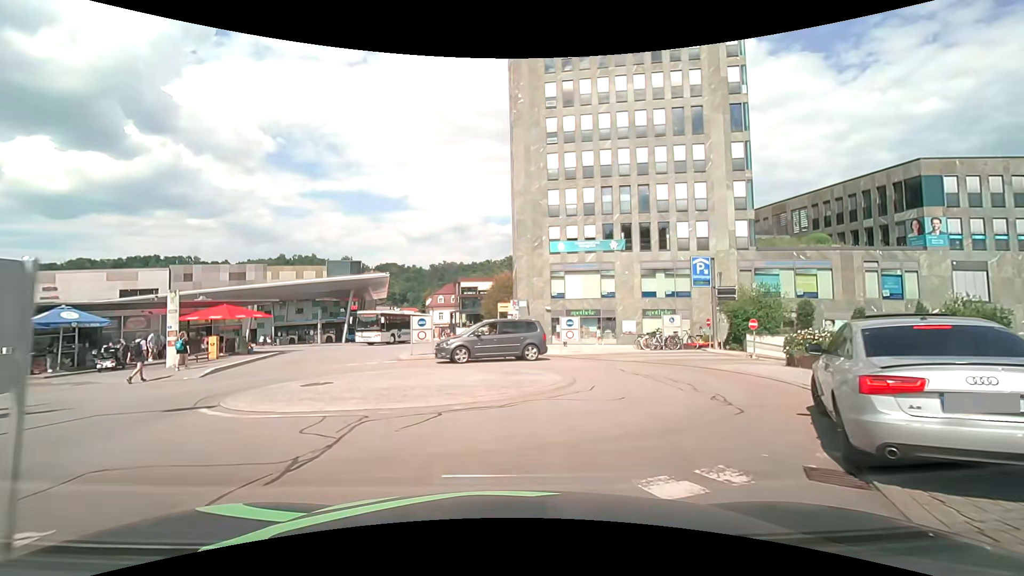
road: residential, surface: asphalt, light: Day
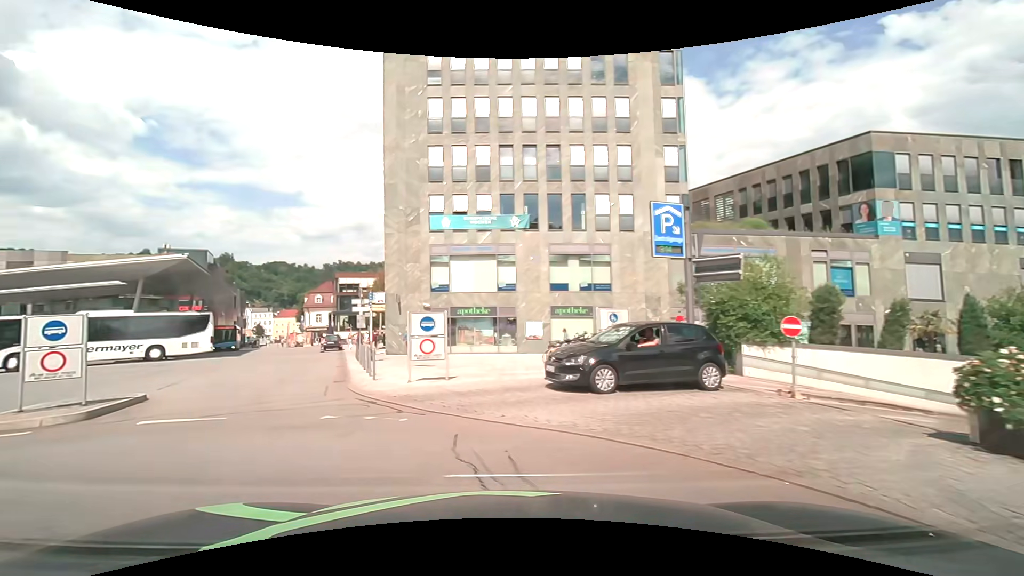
(+2.3, +11.9) m; +11°
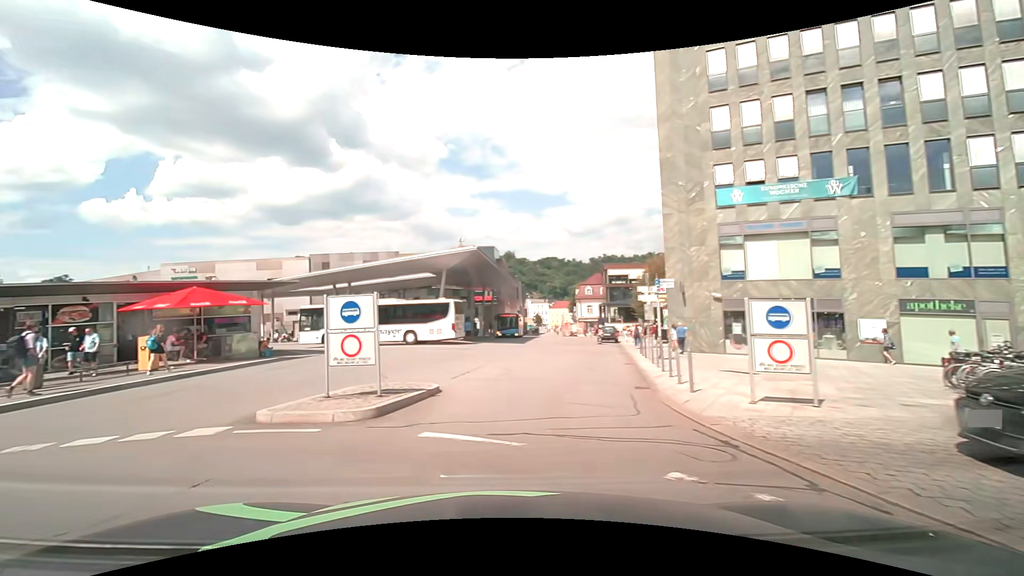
(-1.0, +3.7) m; -30°
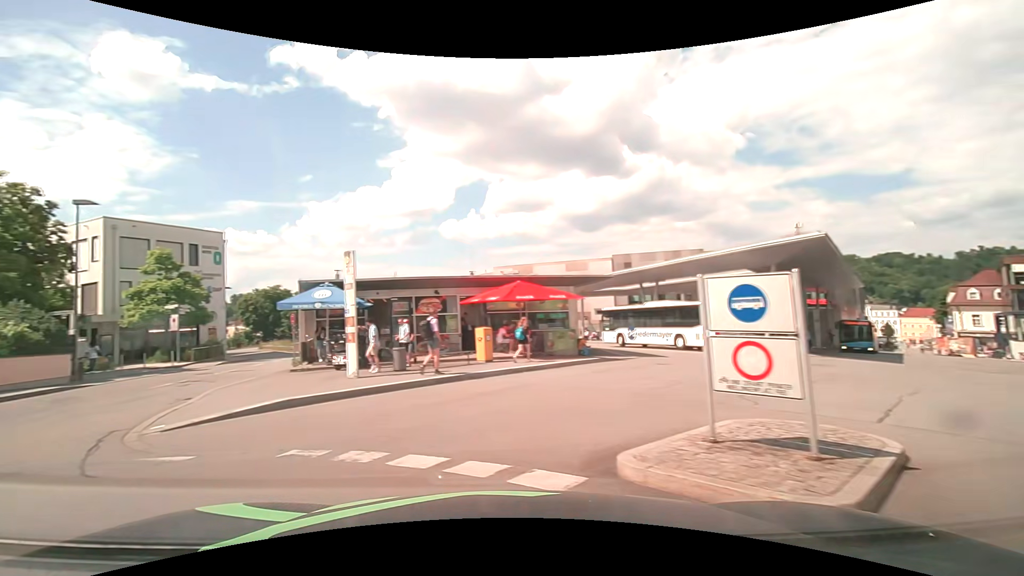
(-1.0, +3.6) m; -36°
